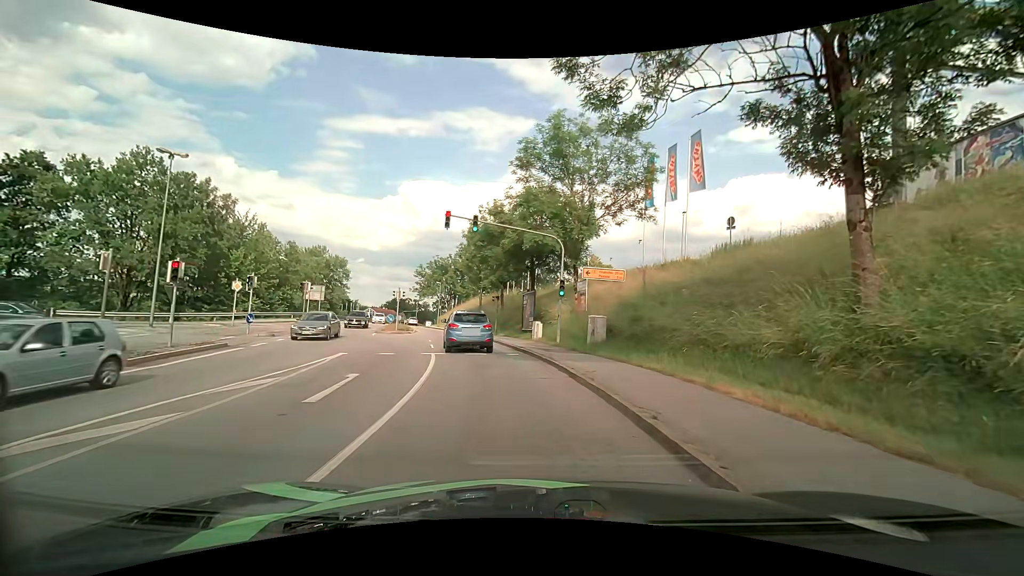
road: tertiary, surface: asphalt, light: Day
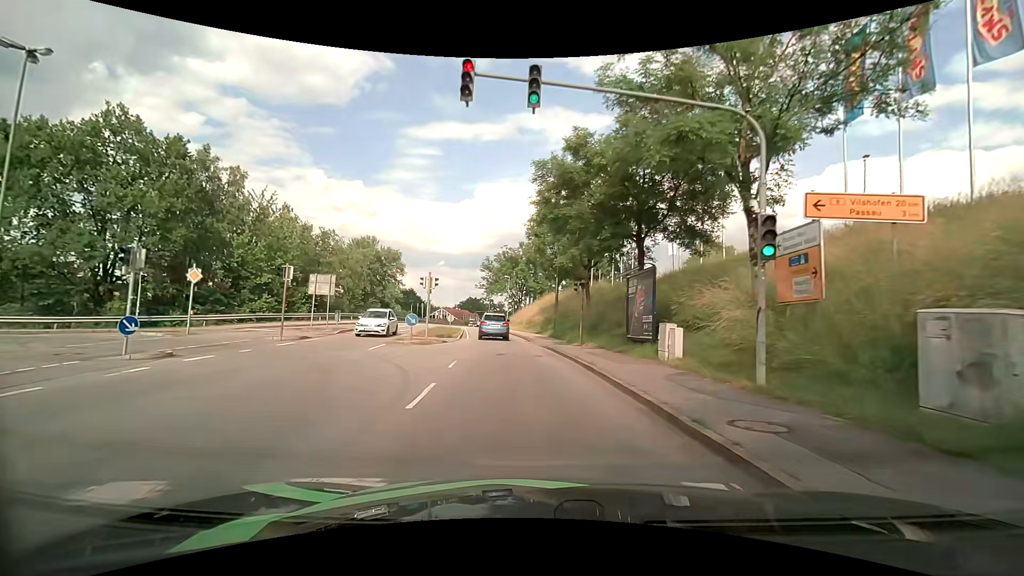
(-1.2, +15.4) m; -9°
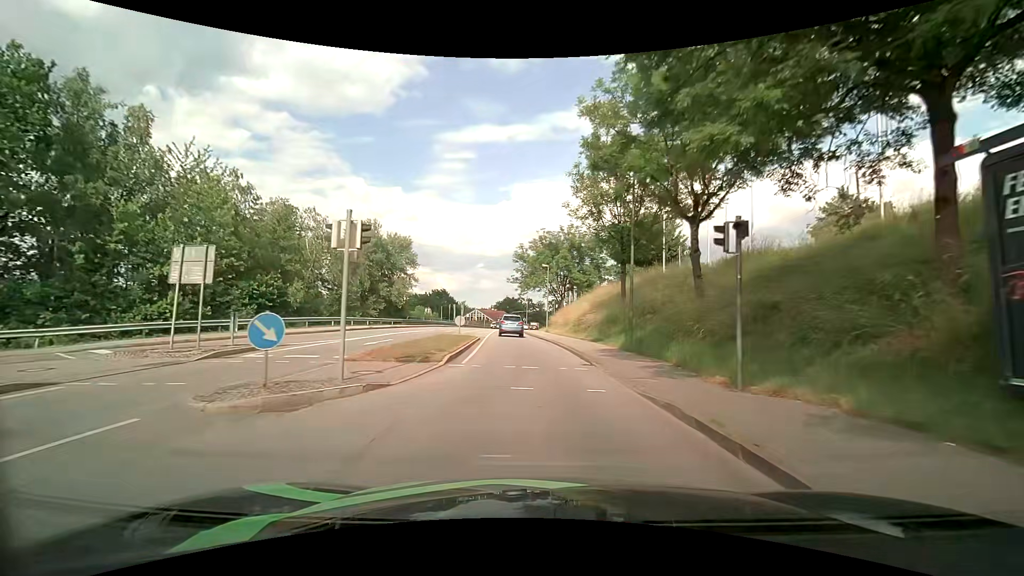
(-0.7, +16.2) m; -4°
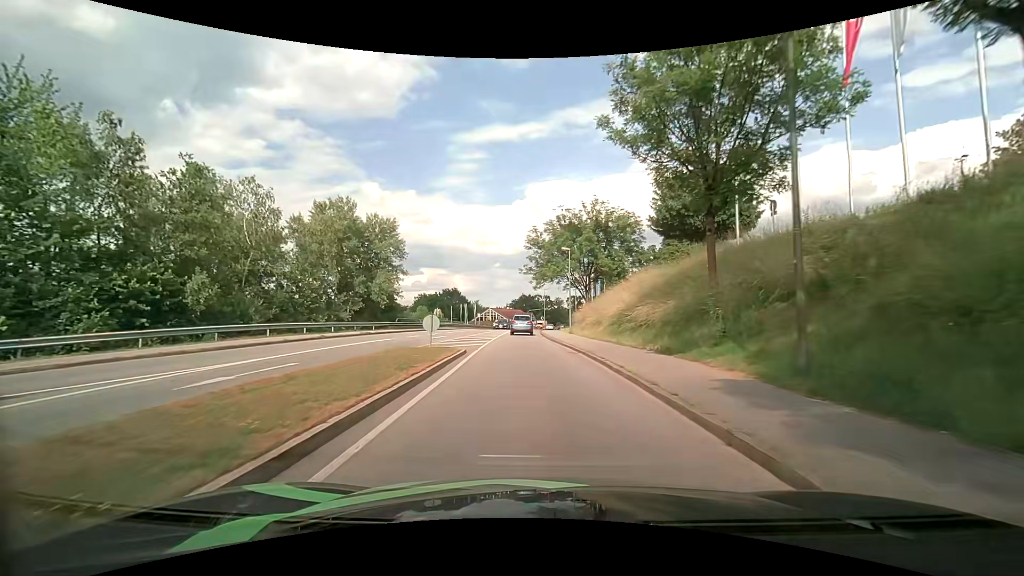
(-0.3, +12.4) m; -3°
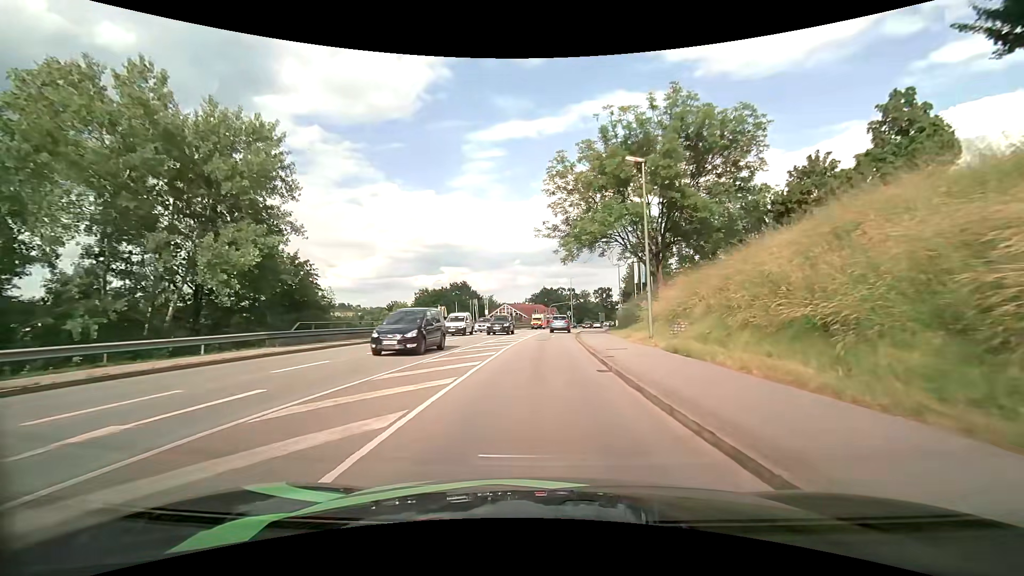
(-0.5, +25.2) m; -2°
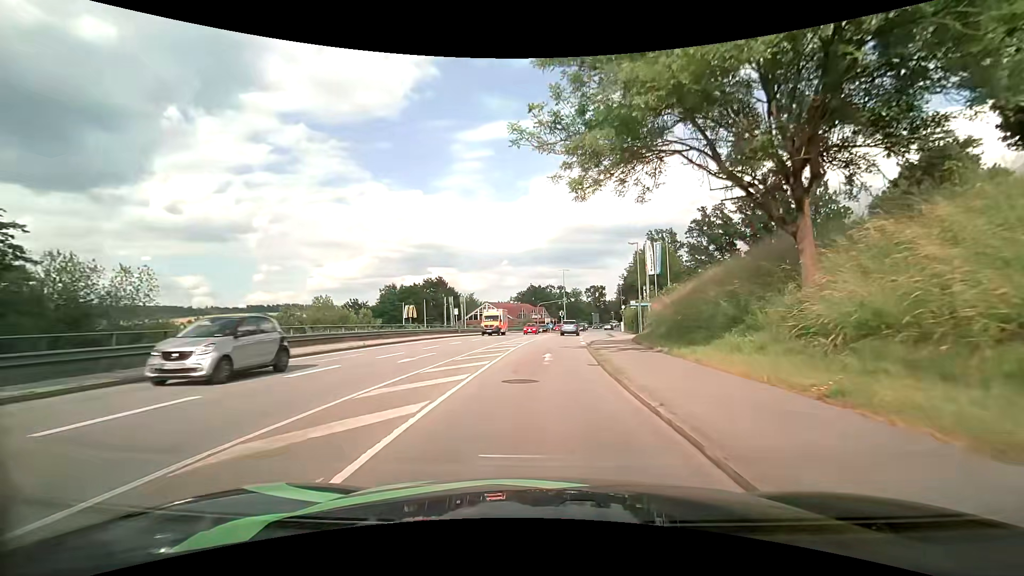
(+0.2, +18.4) m; +2°
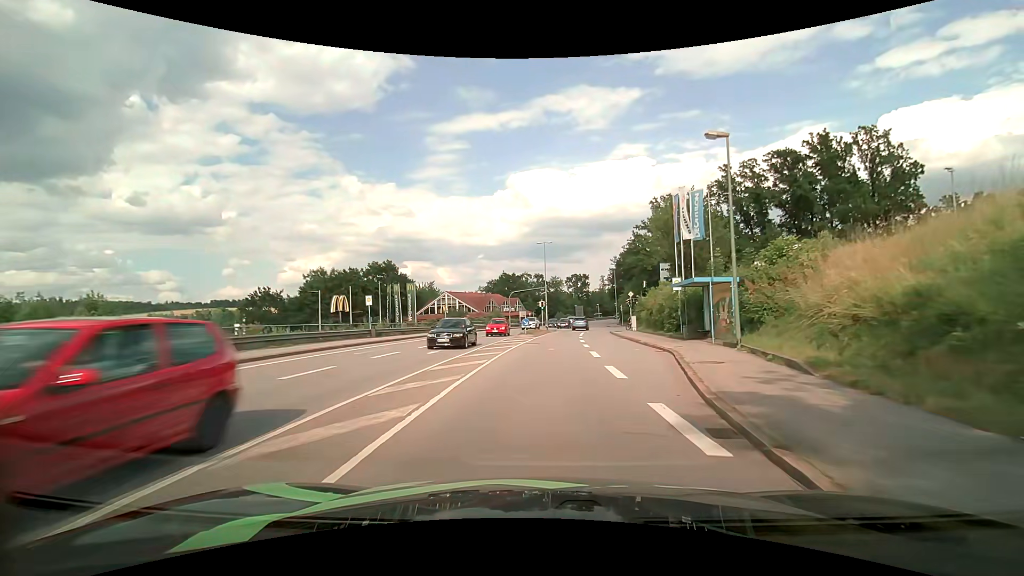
(+0.5, +24.4) m; +2°
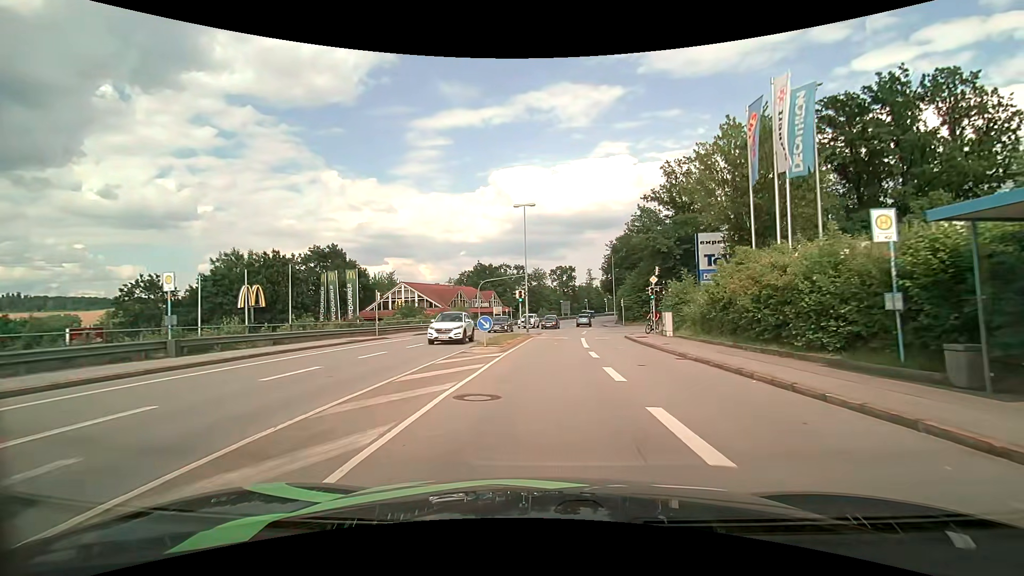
(+0.4, +18.4) m; +2°
(0, +10) (+1, +20) (+1, +30) (+2, +40) (+3, +50) (+5, +60) (+6, +70) (+8, +79) (+10, +89) (+13, +99) m
